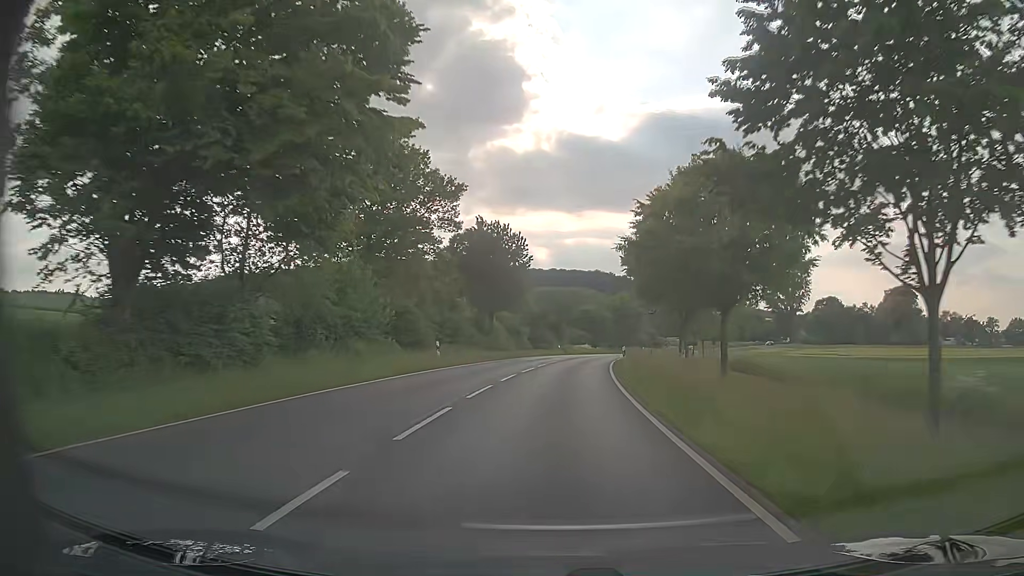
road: primary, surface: asphalt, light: Day
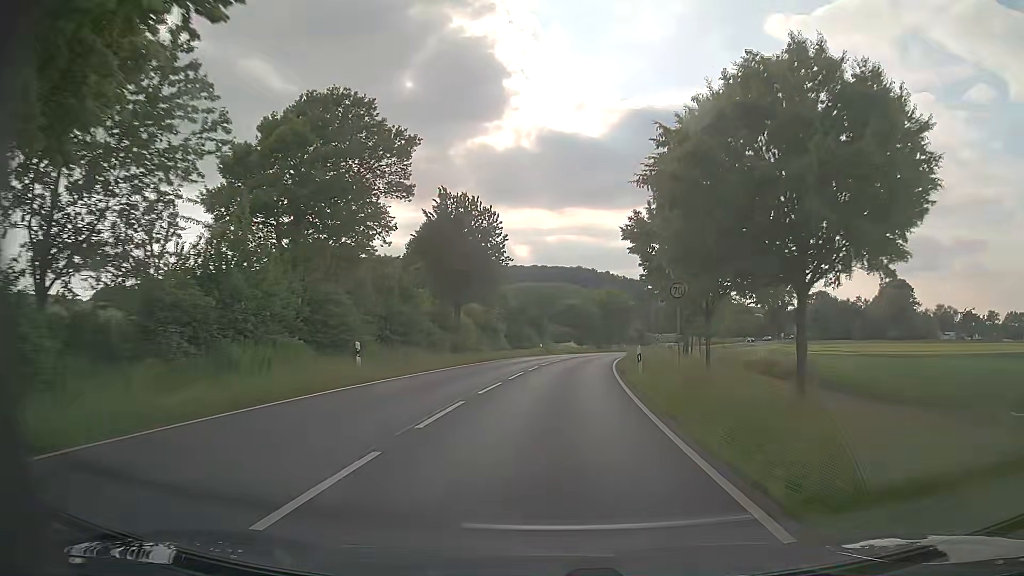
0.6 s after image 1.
(+0.2, +11.0) m; +2°
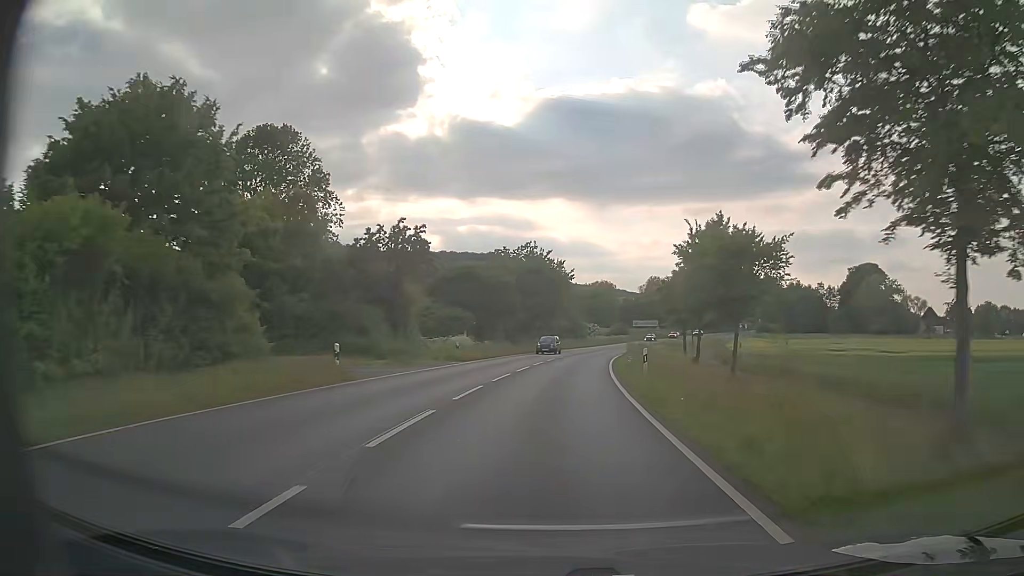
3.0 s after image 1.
(+2.5, +44.4) m; +7°
(0, +10) (+1, +20) (+1, +30) (+2, +40) (+4, +50) (+5, +60) (+7, +70) (+9, +79) (+11, +89) (+14, +99) m
